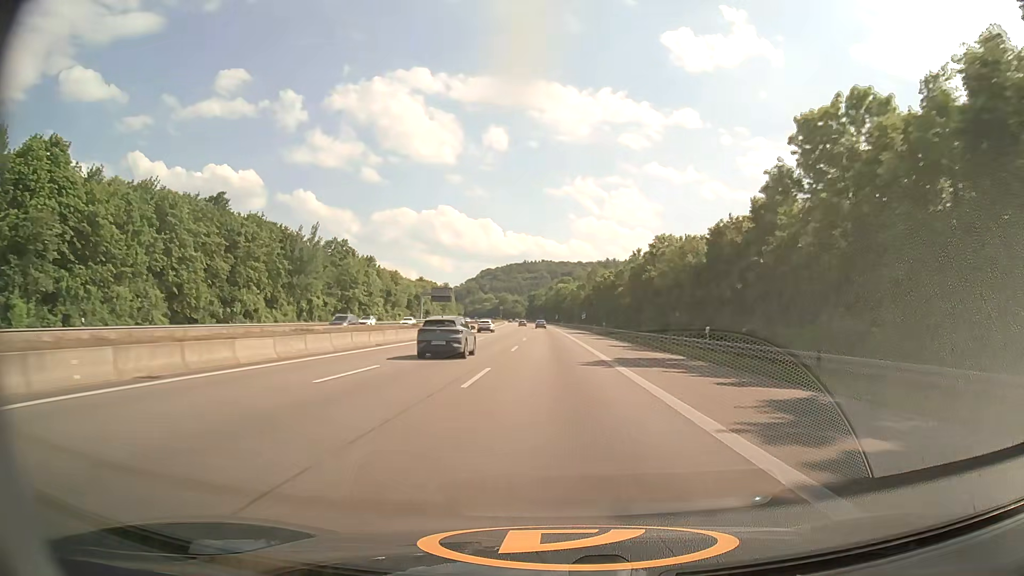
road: motorway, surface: asphalt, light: Day
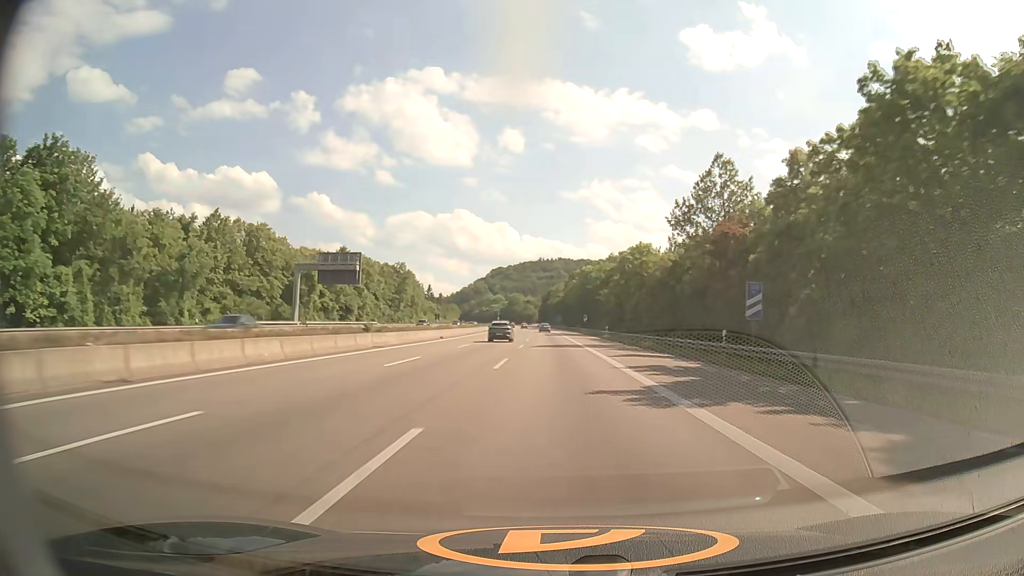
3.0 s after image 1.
(-1.4, +101.6) m; -1°
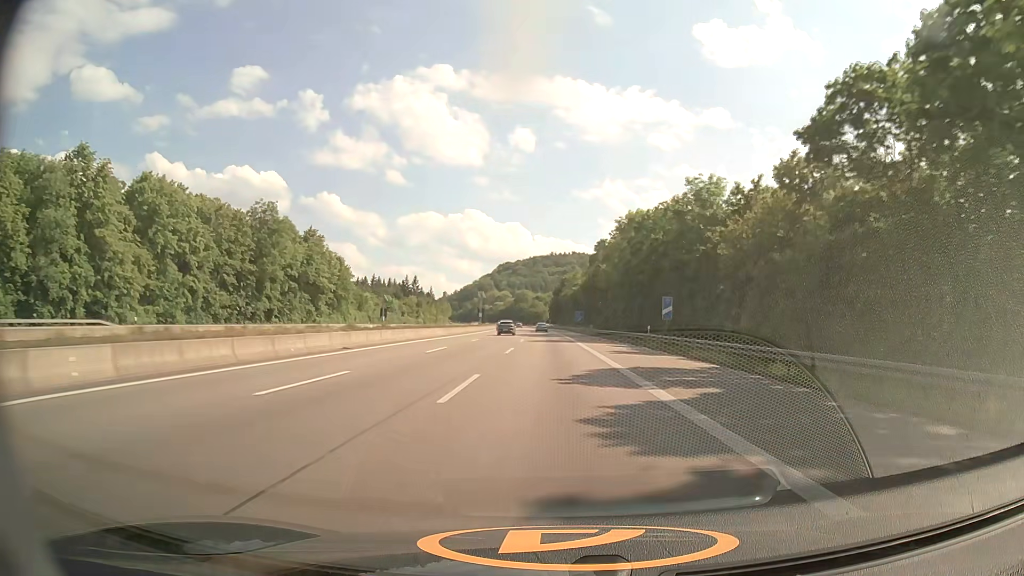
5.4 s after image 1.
(-0.6, +81.2) m; -1°
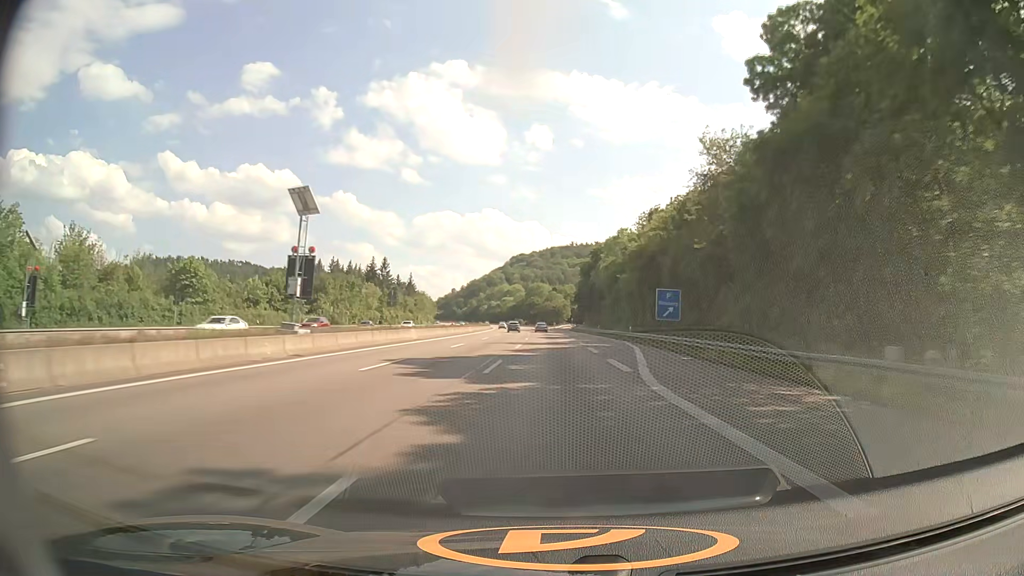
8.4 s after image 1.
(-1.5, +101.3) m; -2°
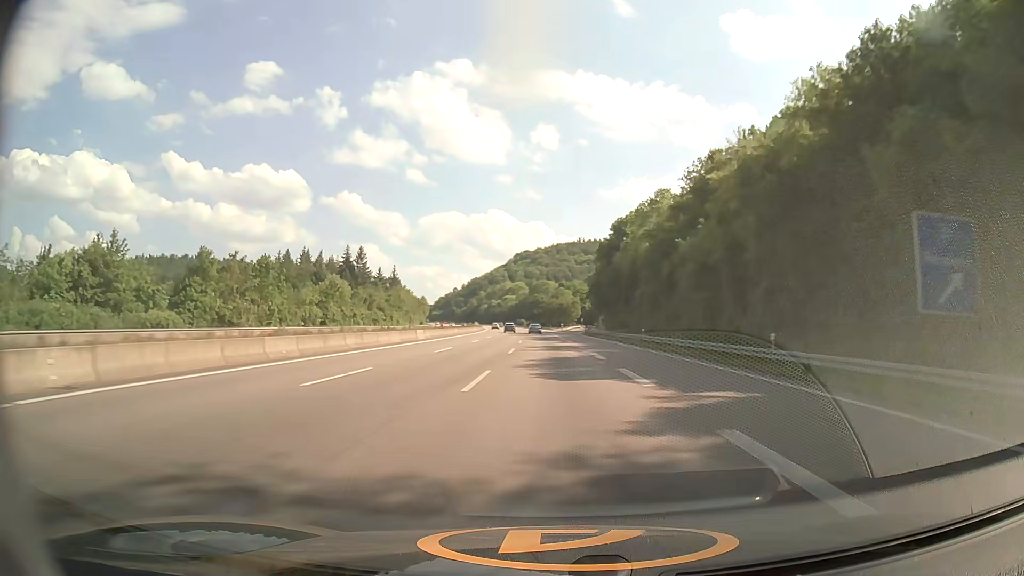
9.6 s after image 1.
(-0.2, +40.4) m; -1°
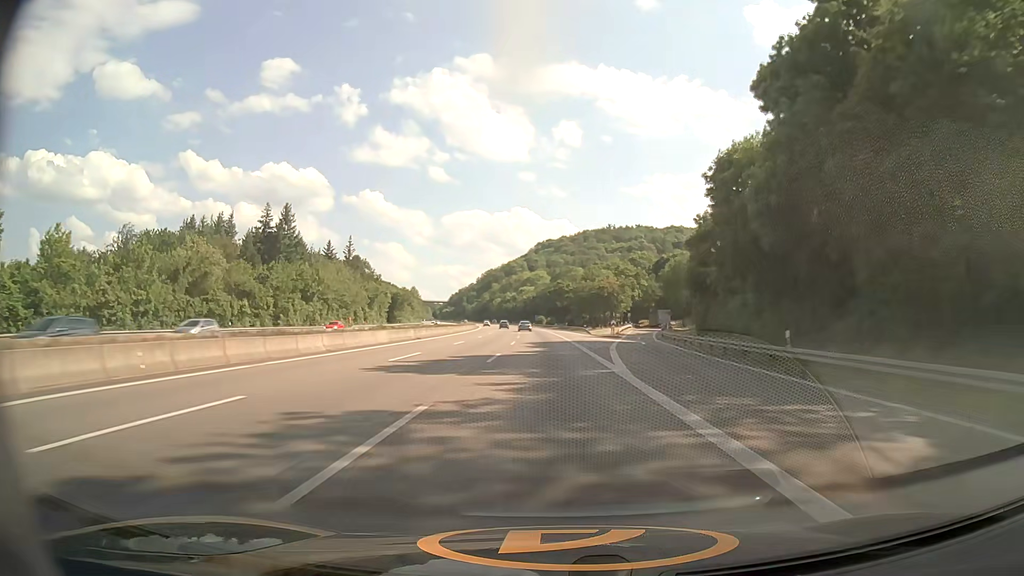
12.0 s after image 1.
(-1.3, +80.5) m; -2°
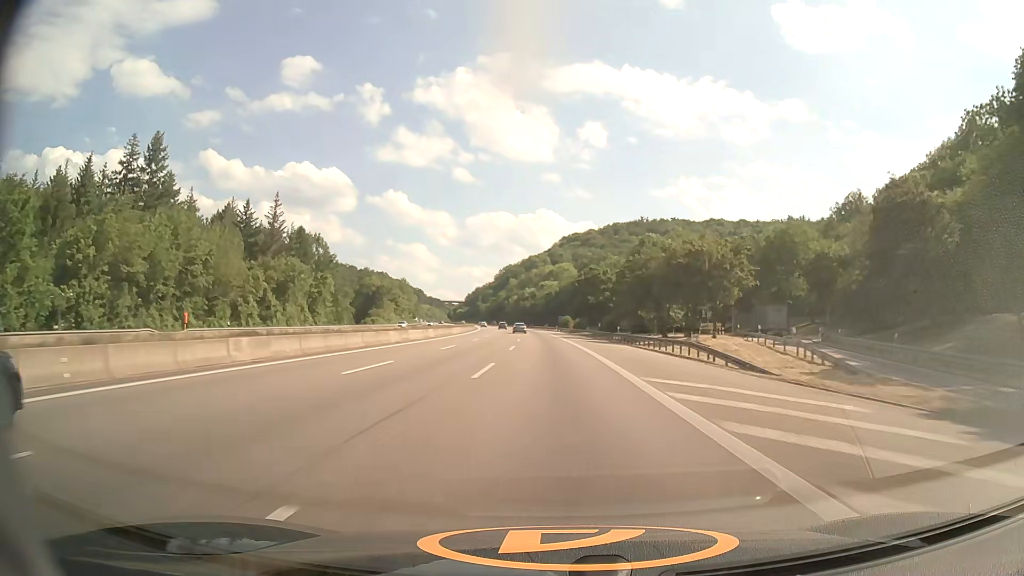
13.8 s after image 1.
(-1.1, +60.0) m; -2°
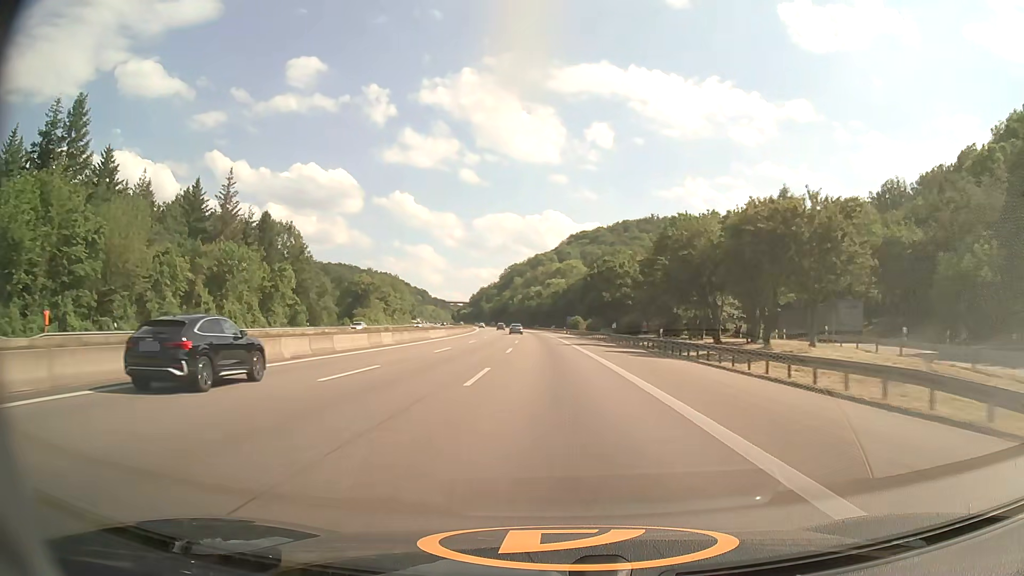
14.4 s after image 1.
(-0.1, +19.9) m; -1°
(0, +10) (0, +20) (0, +30) (0, +40) (-1, +50) (-1, +60) (-1, +70) (-2, +80) (-3, +90) (-3, +100) m
